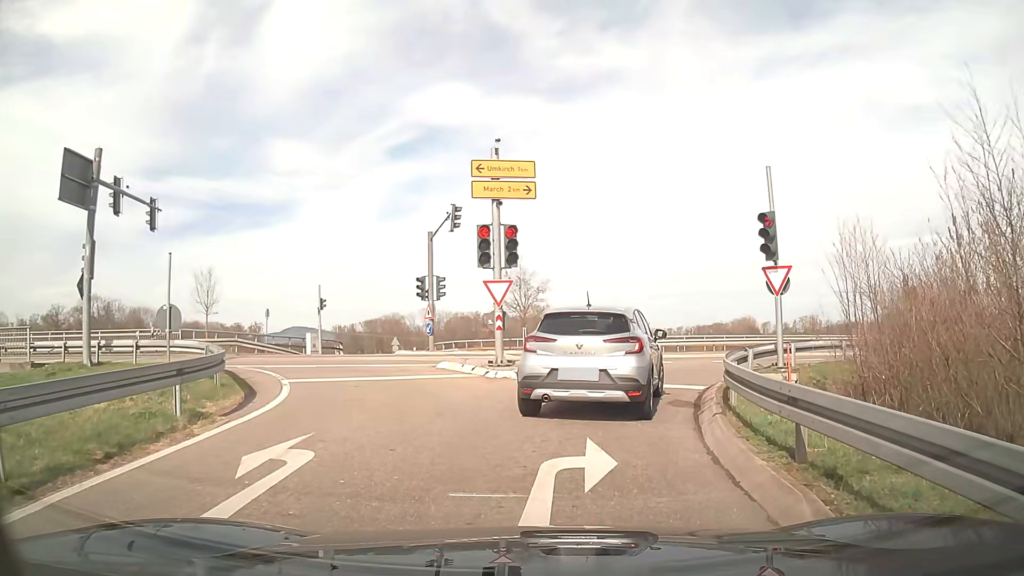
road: trunk_link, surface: asphalt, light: Day
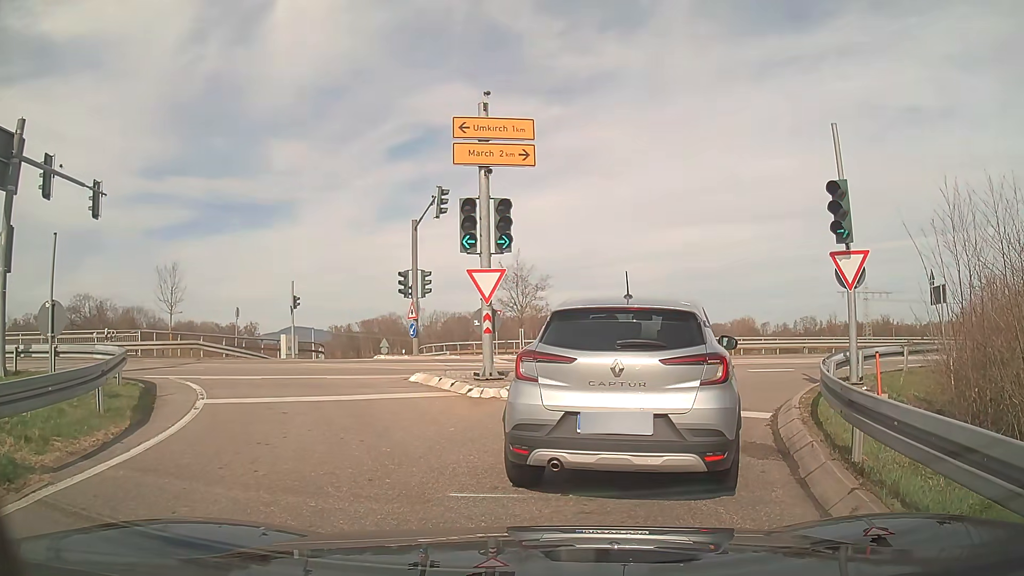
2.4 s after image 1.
(-0.1, +3.7) m; 0°
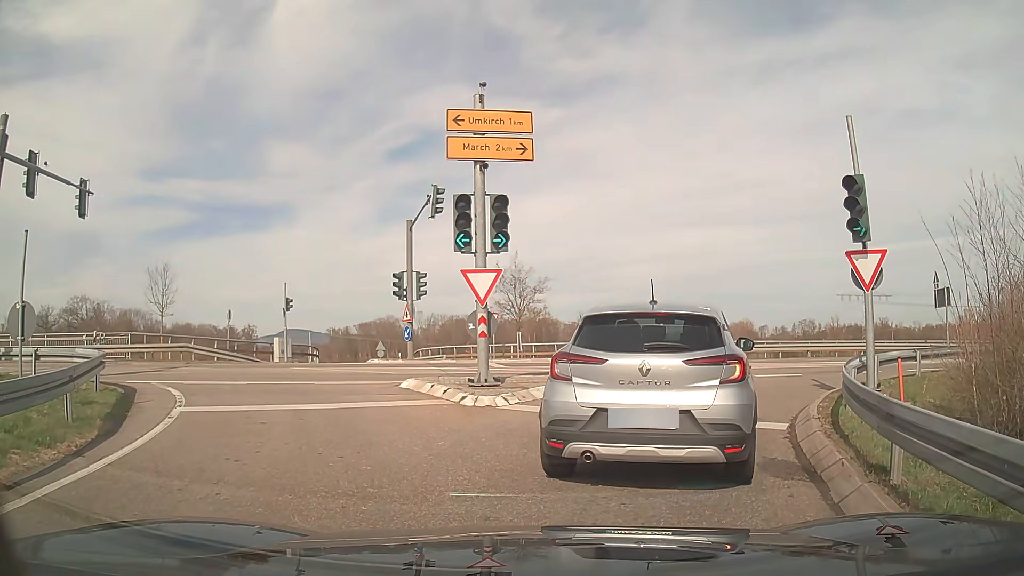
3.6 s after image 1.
(0.0, +0.8) m; 0°
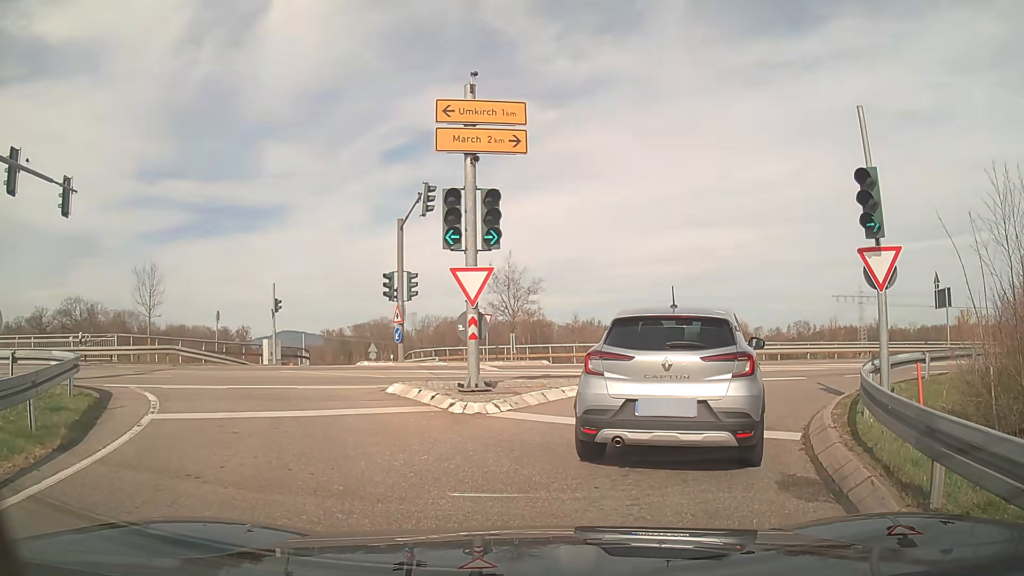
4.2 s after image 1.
(0.0, +0.8) m; 0°
(+1, +10) (+7, +18) (+16, +23) (+25, +26) (+35, +29) (+45, +32) (+54, +35) (+64, +38) (+73, +40) (+83, +43) m
